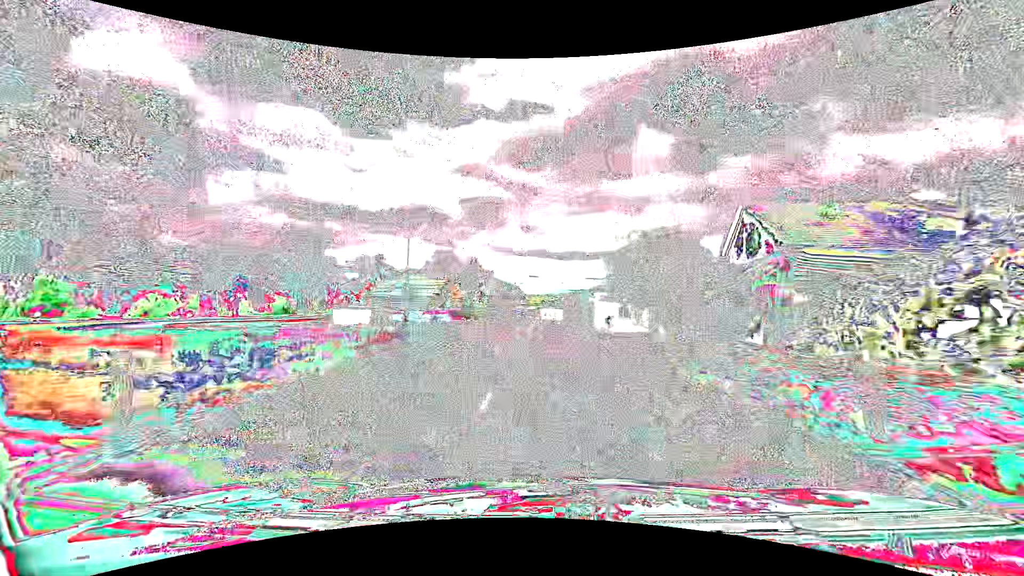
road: secondary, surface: asphalt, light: Day
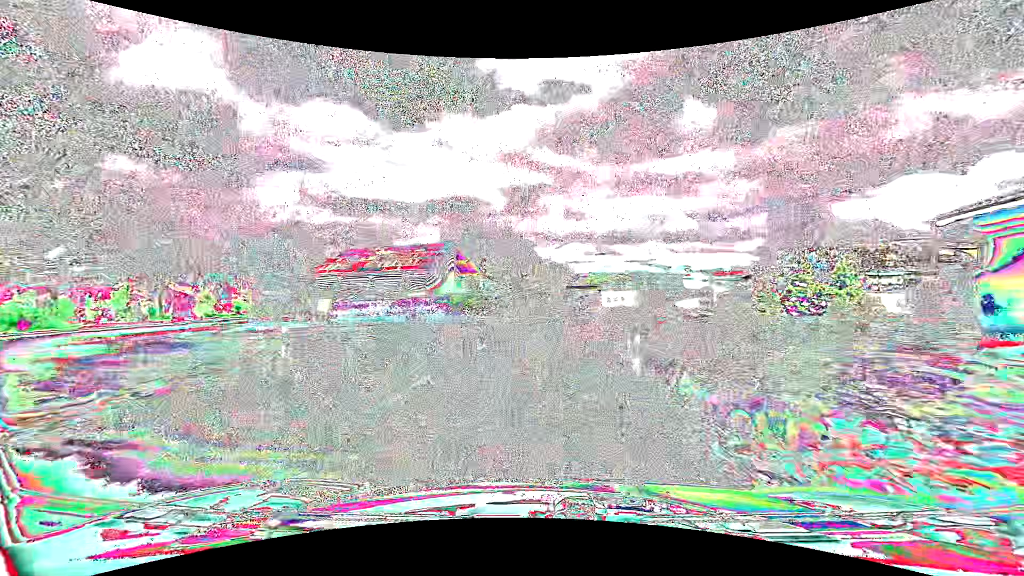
(-3.0, +42.6) m; -5°
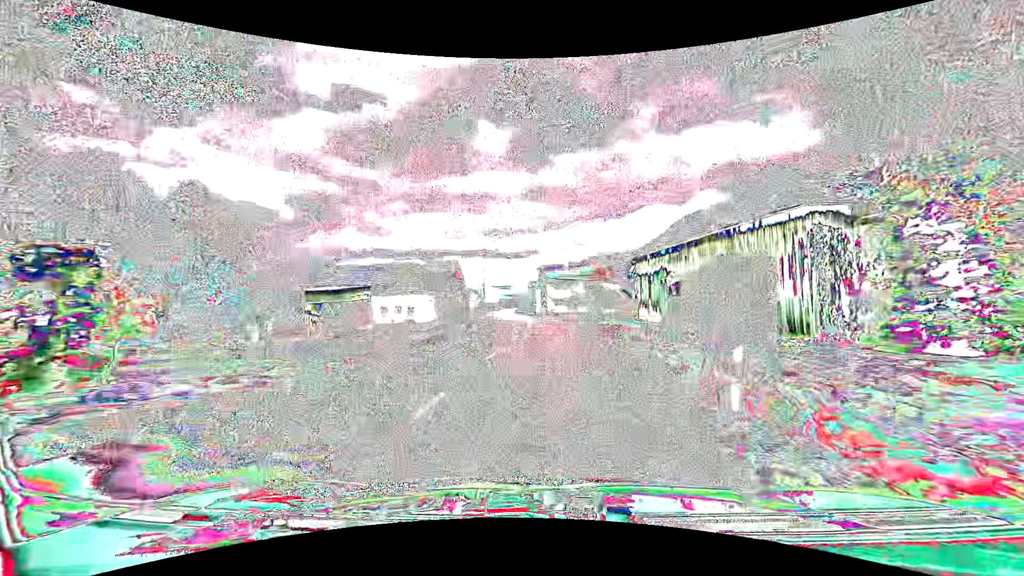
(+9.3, +51.7) m; +22°
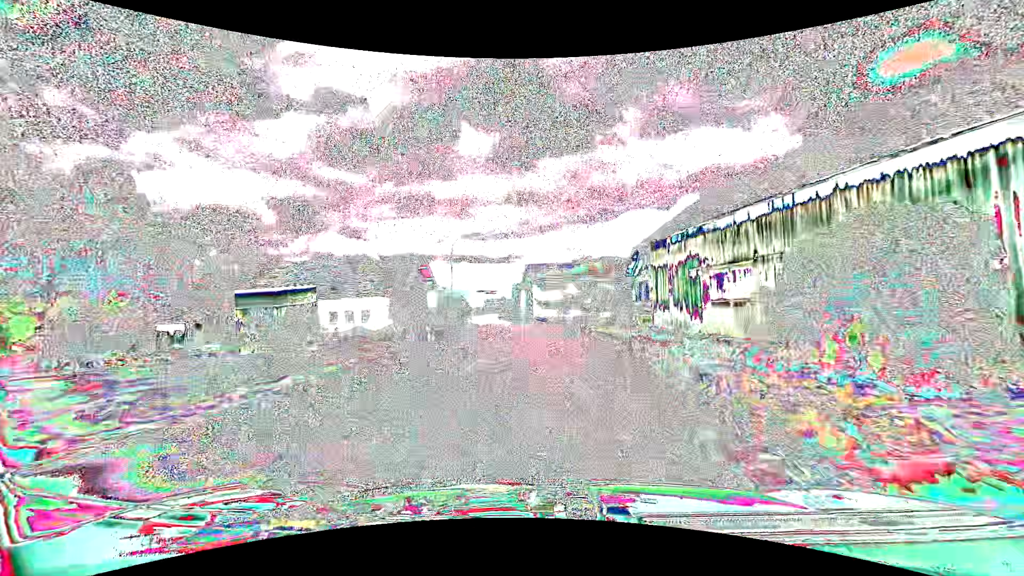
(+0.2, +10.9) m; +2°
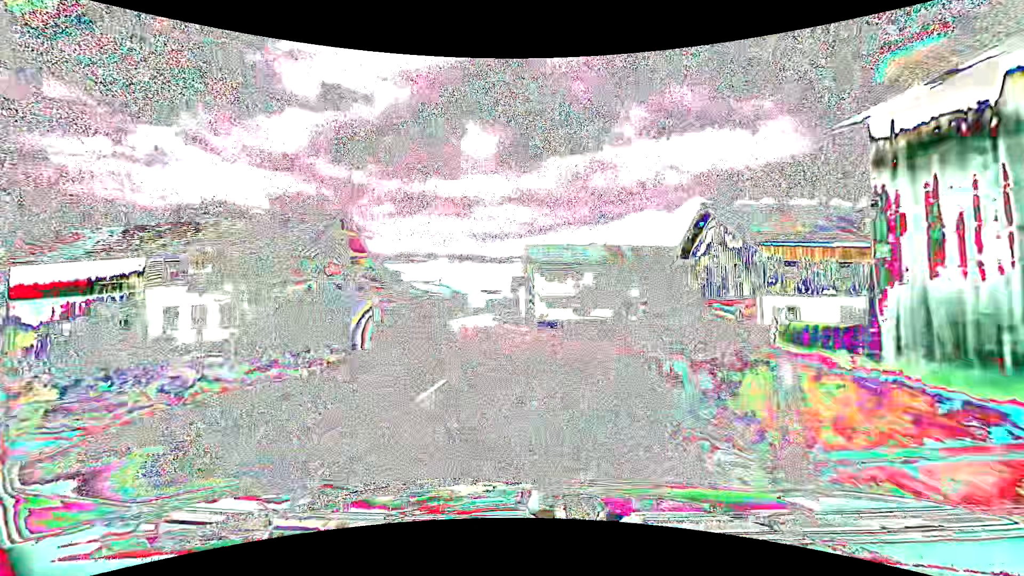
(+0.1, +22.0) m; 0°
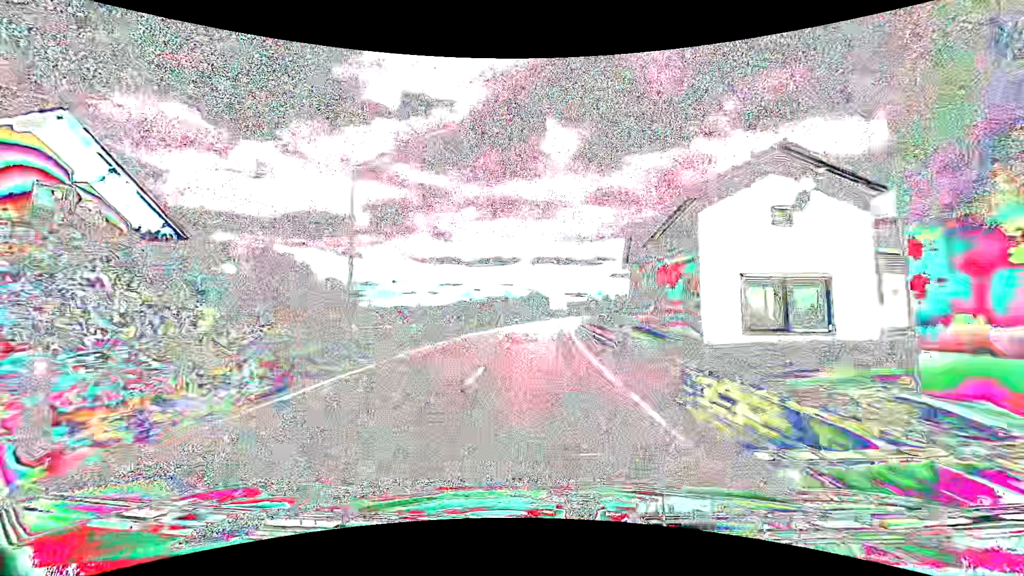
(-5.2, +56.2) m; -10°
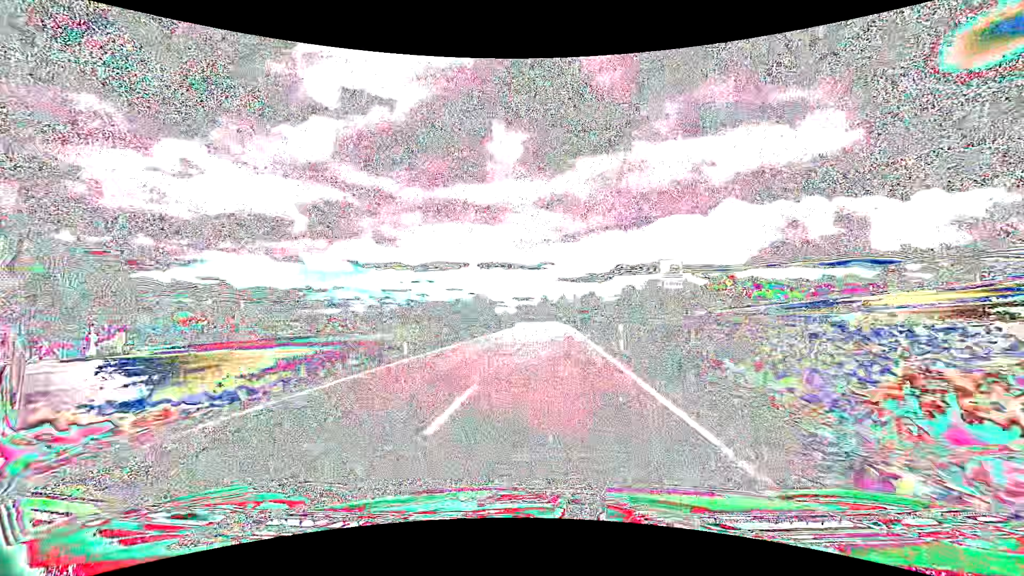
(+2.7, +59.3) m; +6°
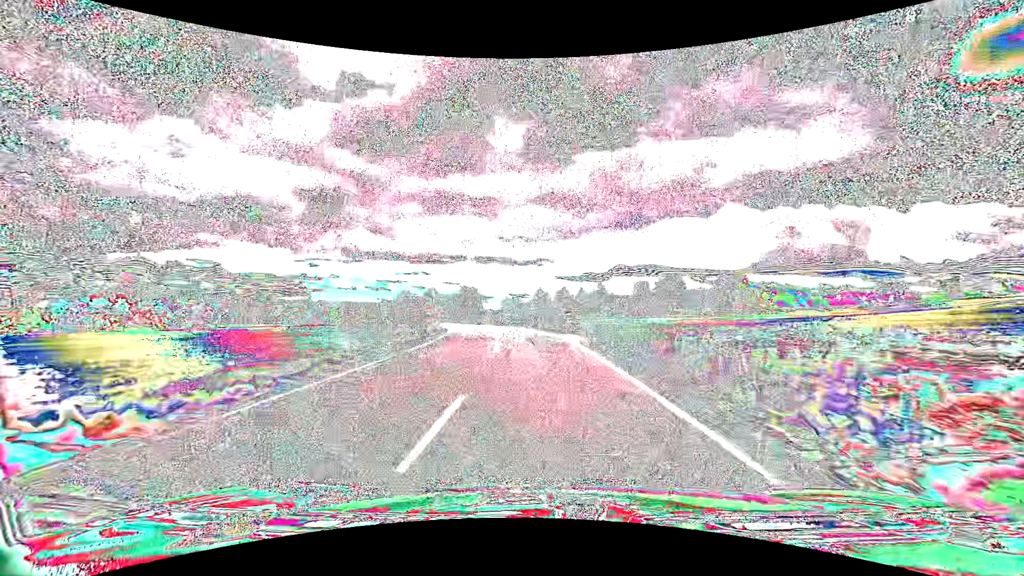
(+1.2, +62.8) m; 0°
(0, +10) (-1, +20) (-1, +30) (-3, +40) (-4, +50) (-6, +60) (-9, +69) (-11, +79) (-14, +88) (-17, +98) m
